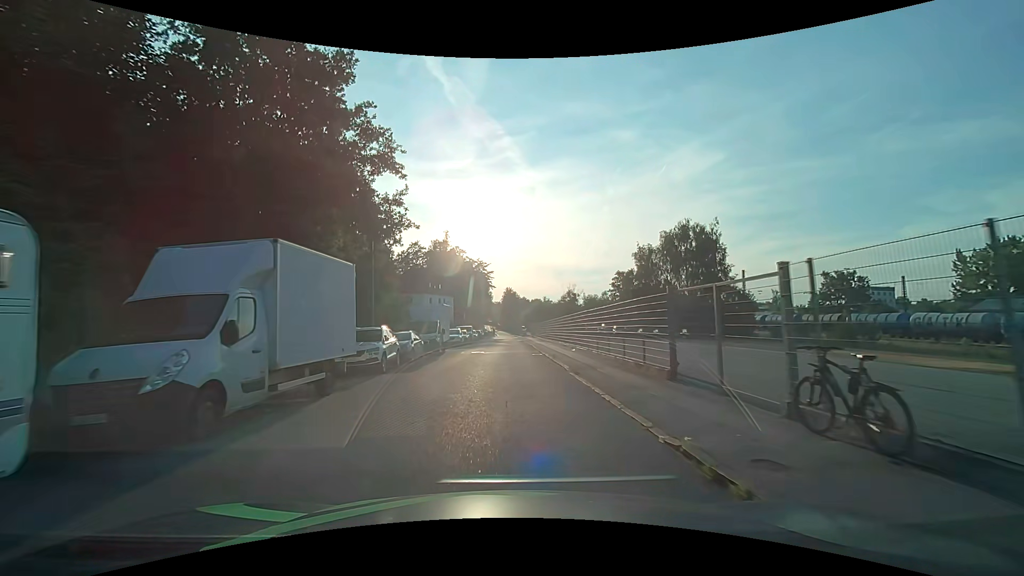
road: residential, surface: asphalt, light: Day
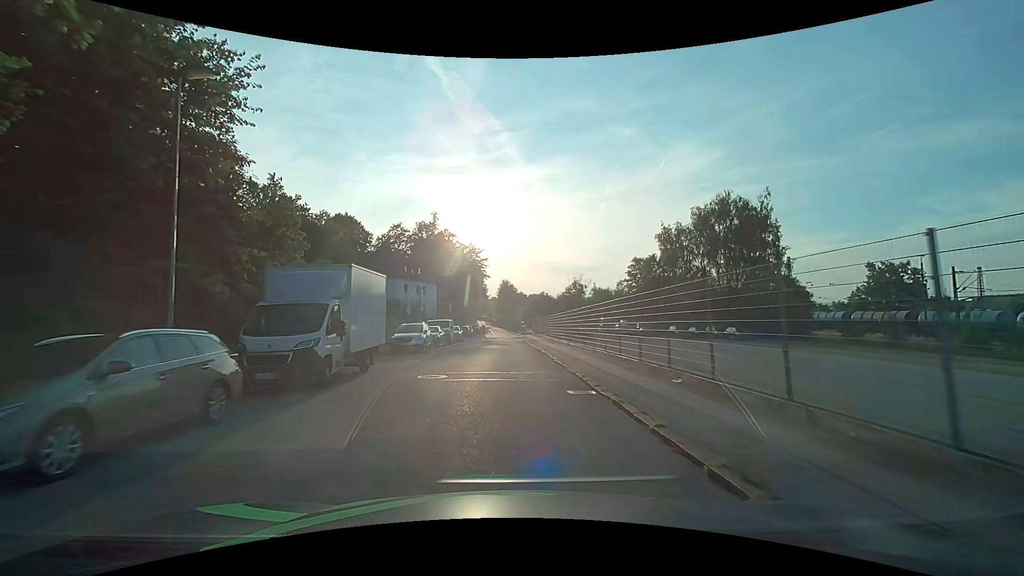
(0.0, +17.8) m; 0°
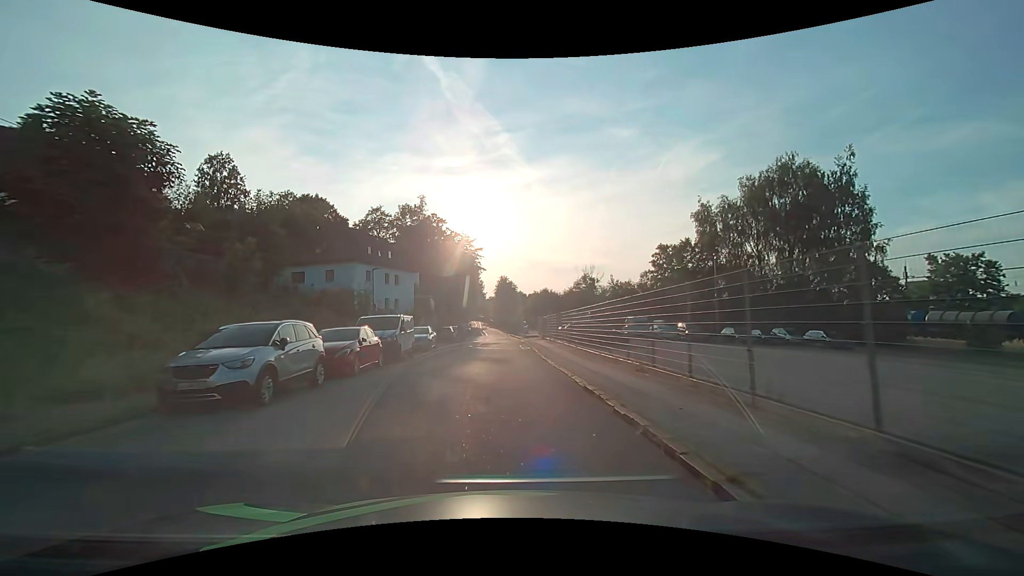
(0.0, +17.0) m; 0°
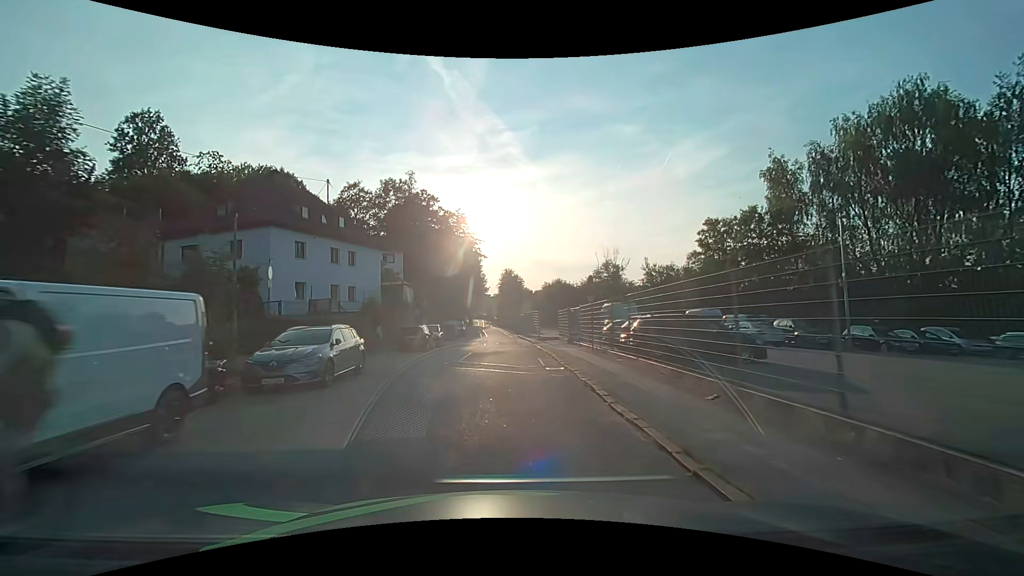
(0.0, +17.2) m; 0°
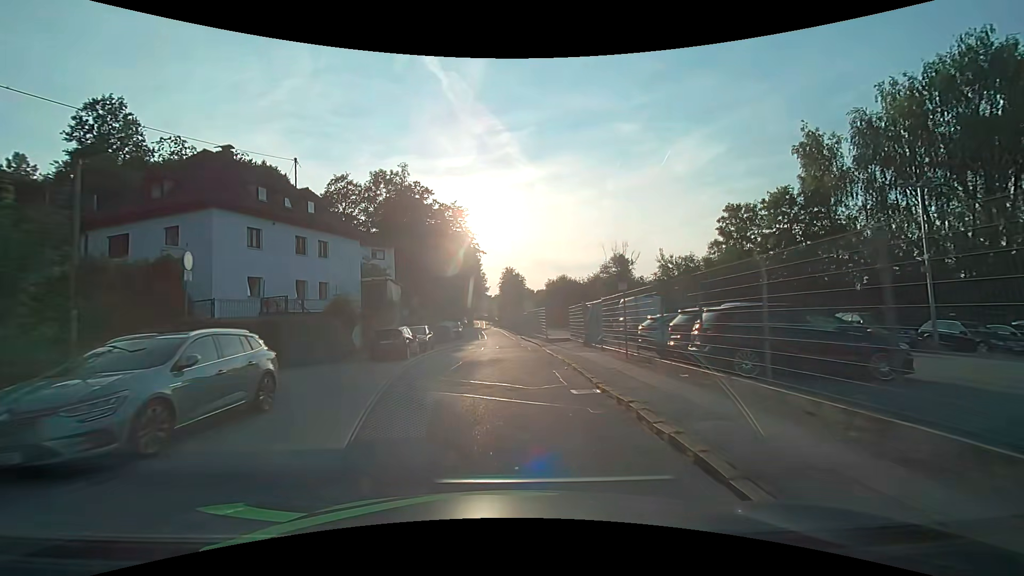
(0.0, +5.8) m; 0°
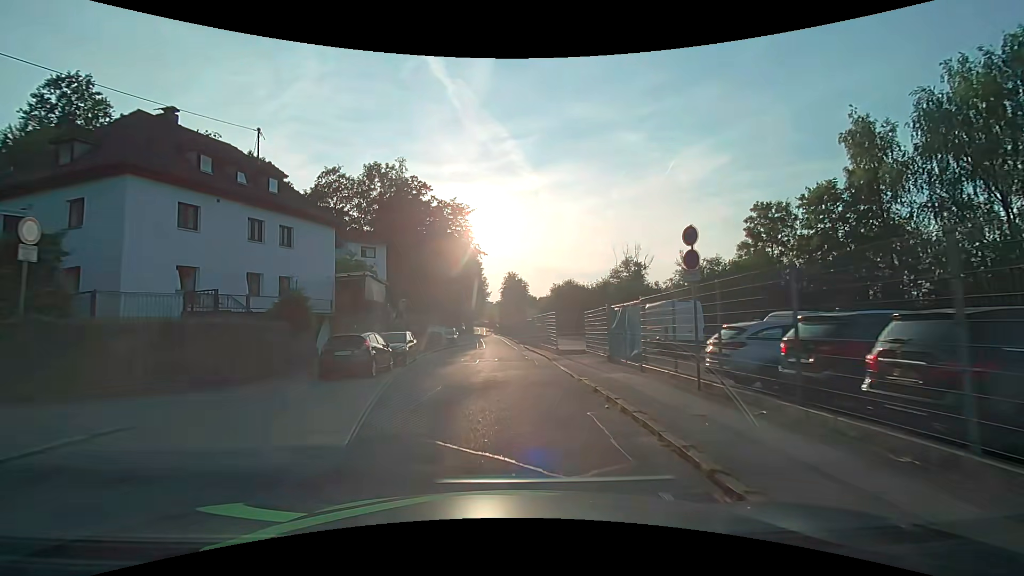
(0.0, +5.7) m; -1°
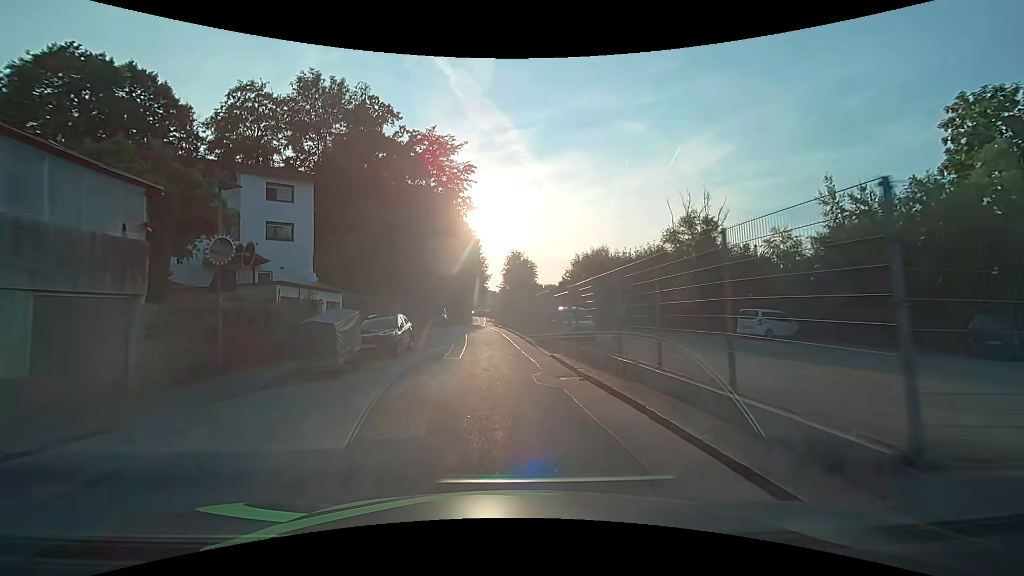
(+0.1, +22.6) m; 0°
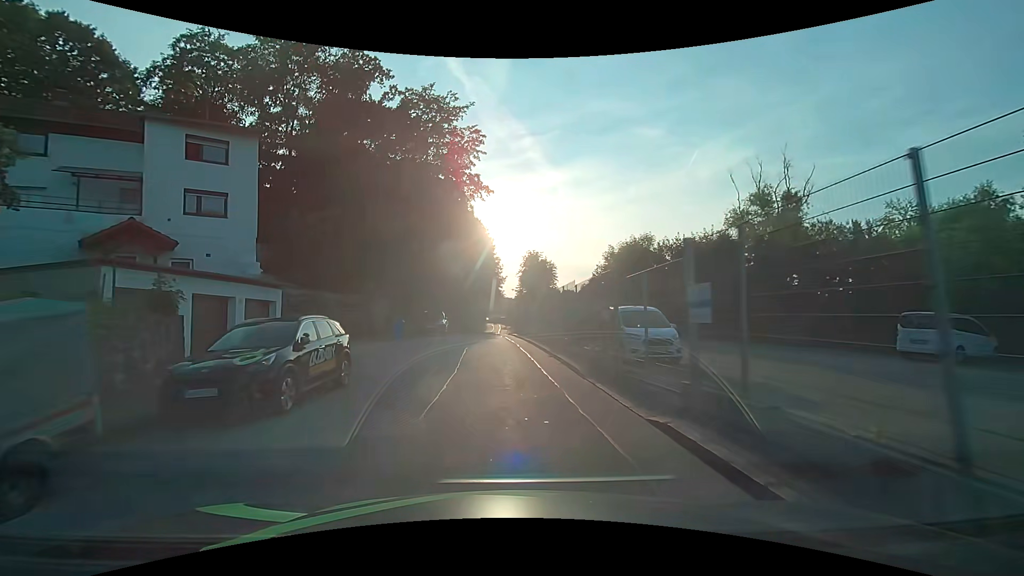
(-0.1, +10.4) m; -1°
